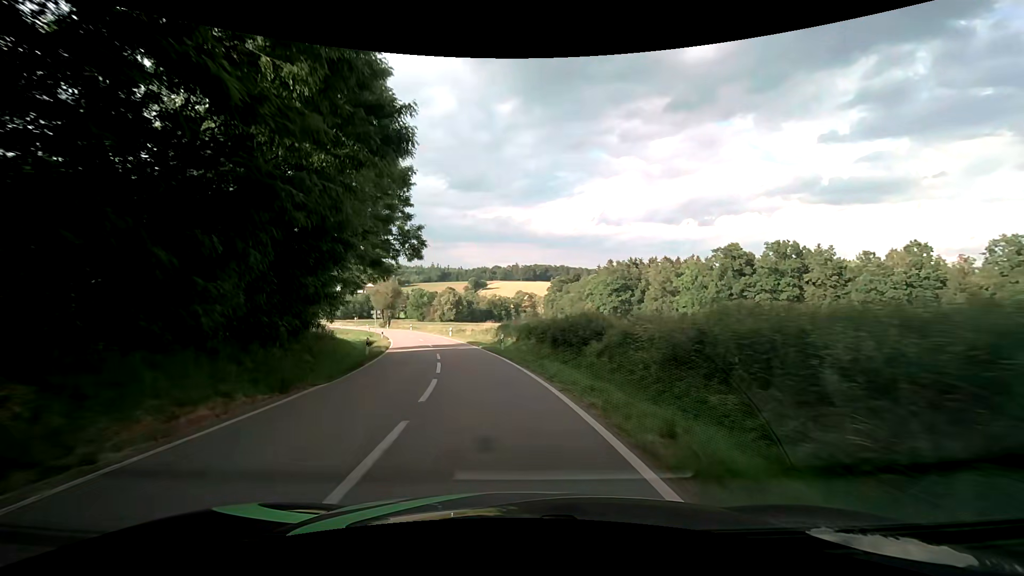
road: tertiary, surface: asphalt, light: Day
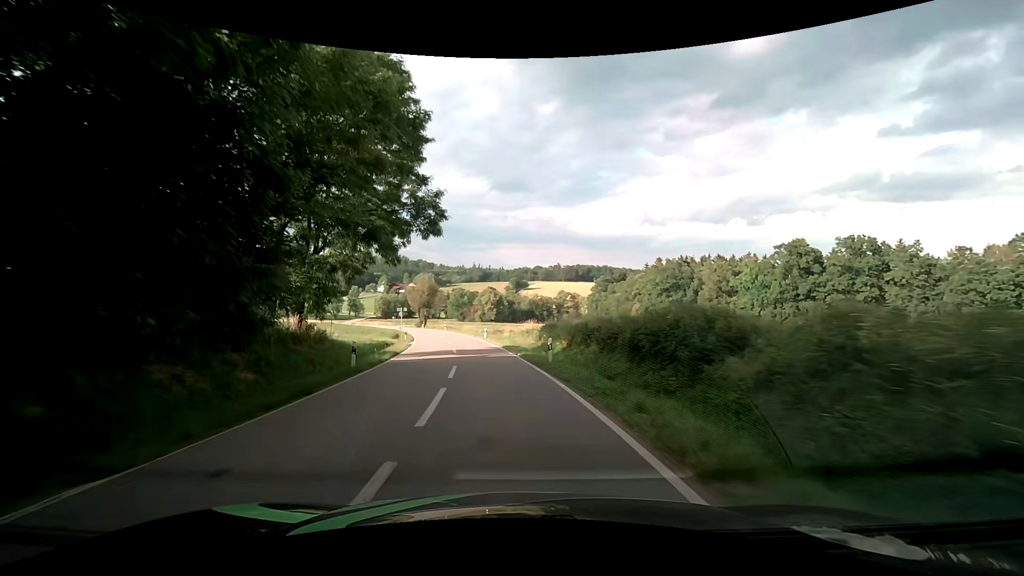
(-0.4, +8.3) m; -5°
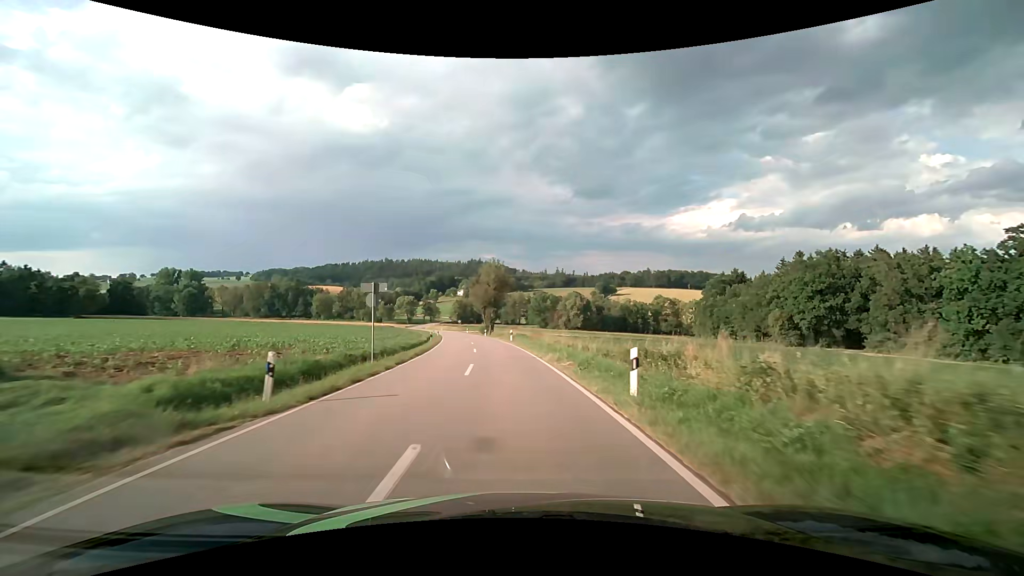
(-3.5, +35.2) m; -10°
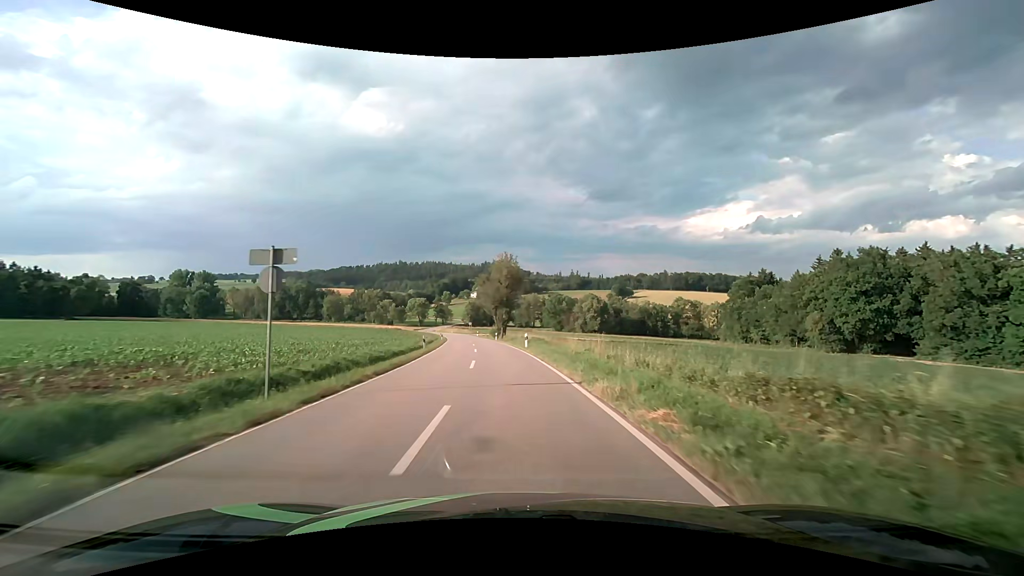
(-0.1, +9.4) m; -2°
(0, +10) (-1, +20) (-1, +30) (-2, +40) (-3, +50) (-4, +60) (-6, +70) (-7, +80) (-9, +89) (-10, +99) m
